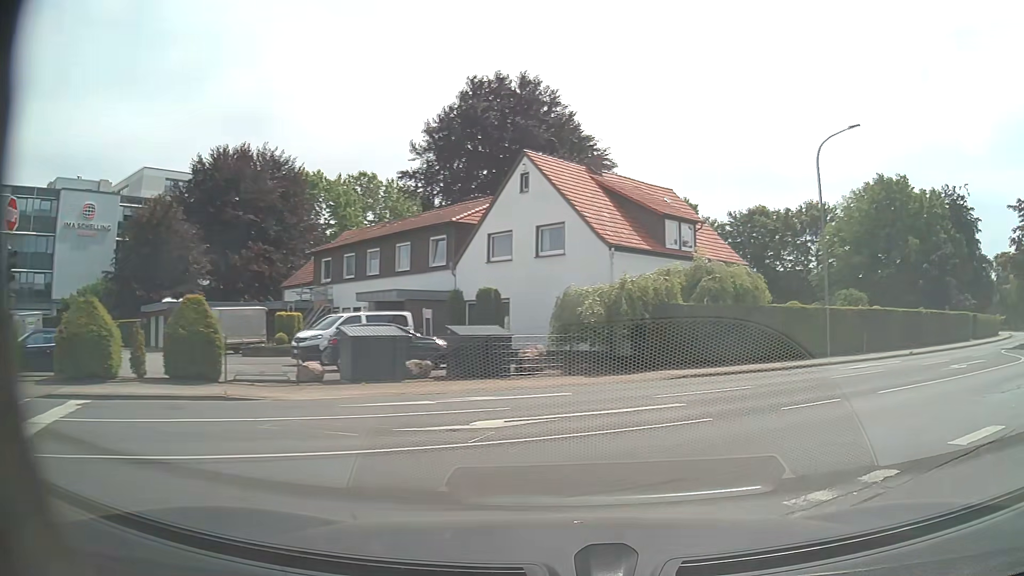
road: unclassified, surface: asphalt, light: Day
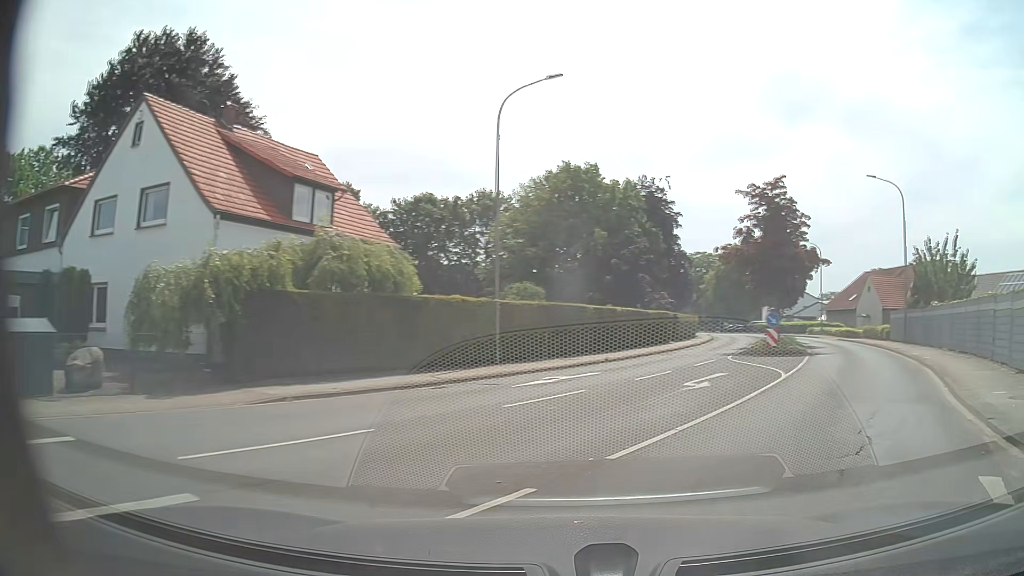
(+1.6, +6.3) m; +29°
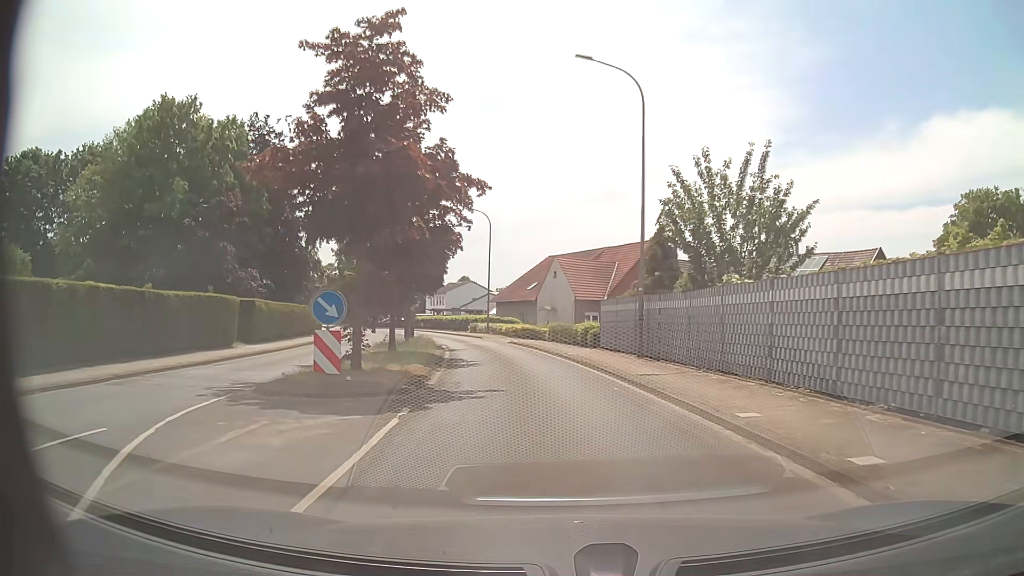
(+7.3, +17.3) m; +29°
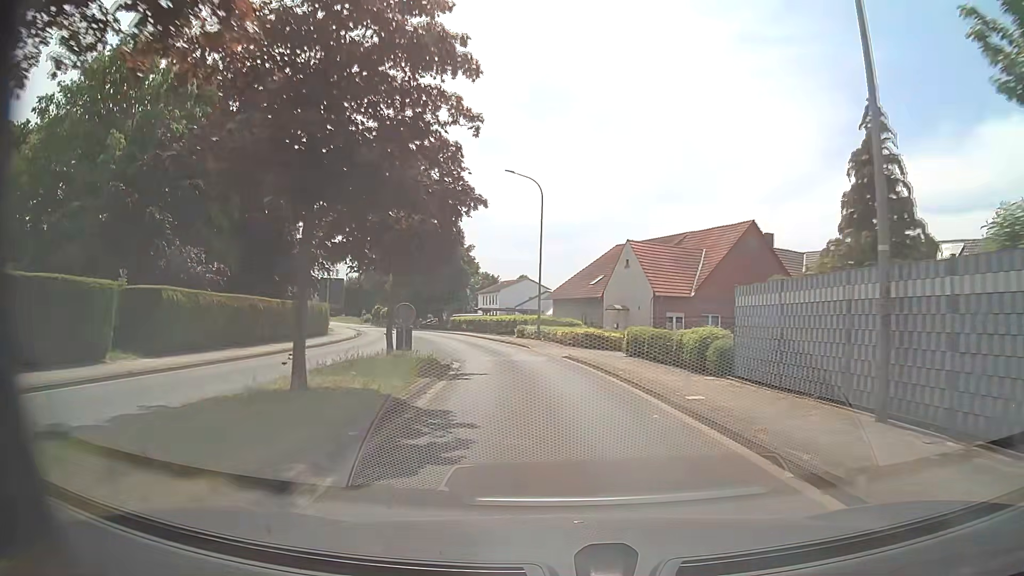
(-0.6, +13.1) m; -6°
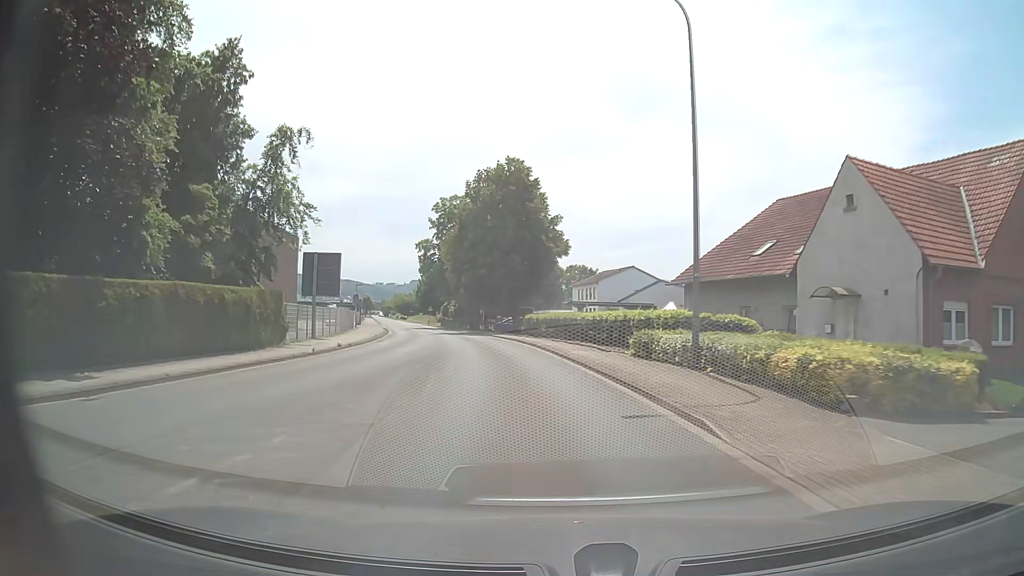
(-1.6, +23.2) m; -8°
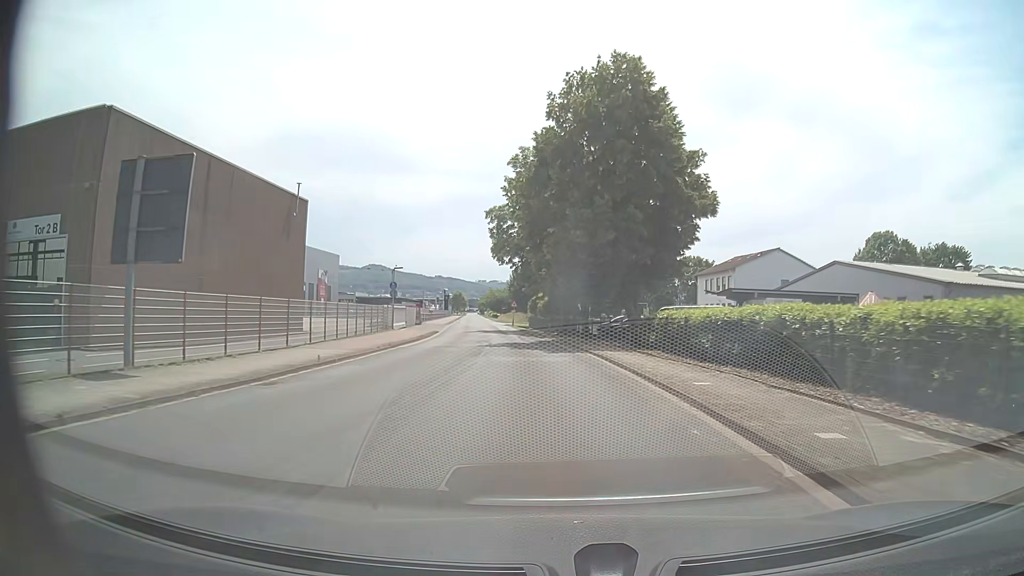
(-1.9, +23.4) m; -9°
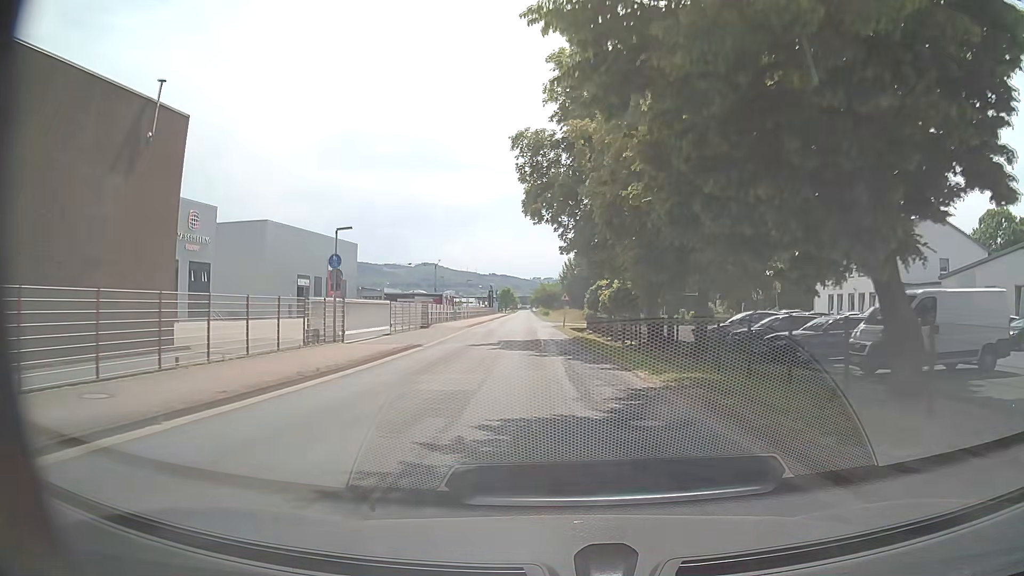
(-1.0, +23.5) m; -4°
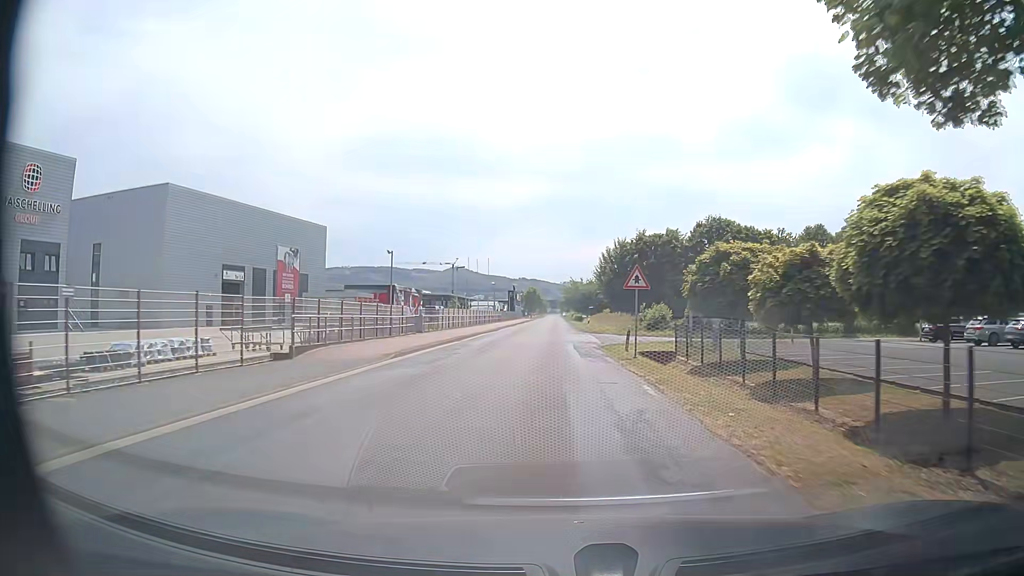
(-1.0, +31.4) m; -4°
(0, +10) (0, +20) (0, +30) (+1, +40) (+1, +50) (+1, +60) (+1, +70) (+1, +80) (+1, +90) (+2, +100) m
